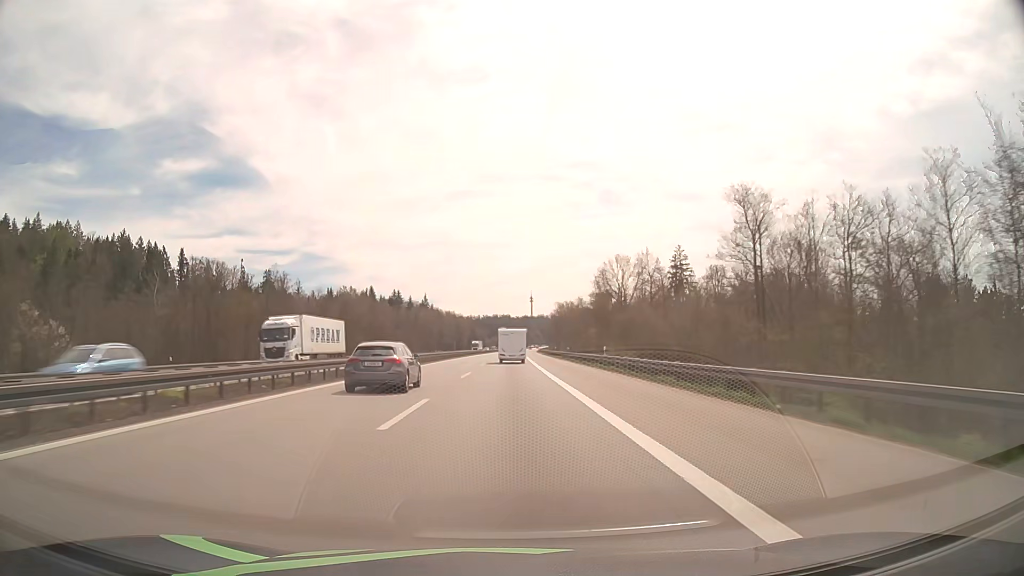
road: motorway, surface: asphalt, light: Day
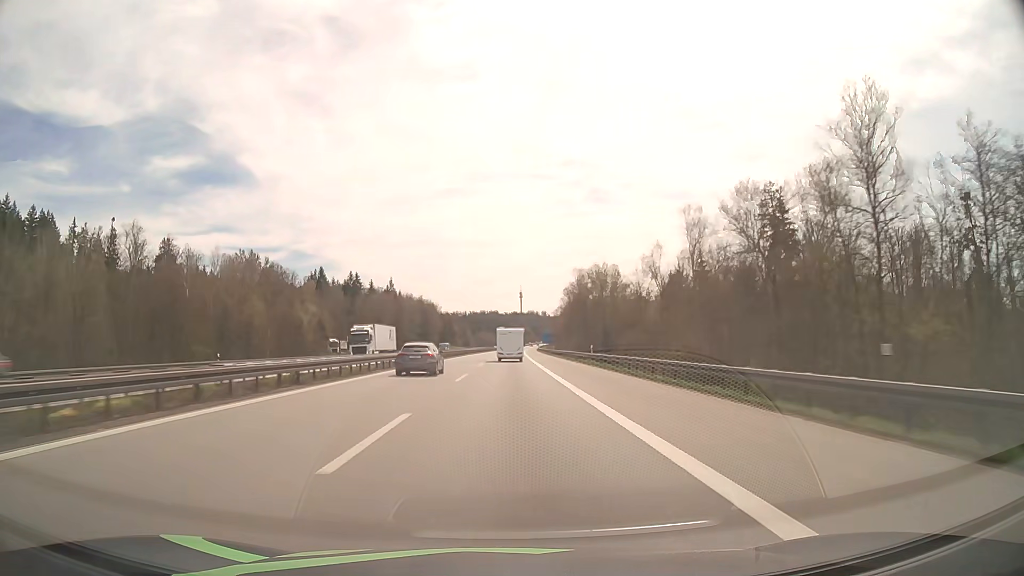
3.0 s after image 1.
(+0.7, +93.7) m; +1°
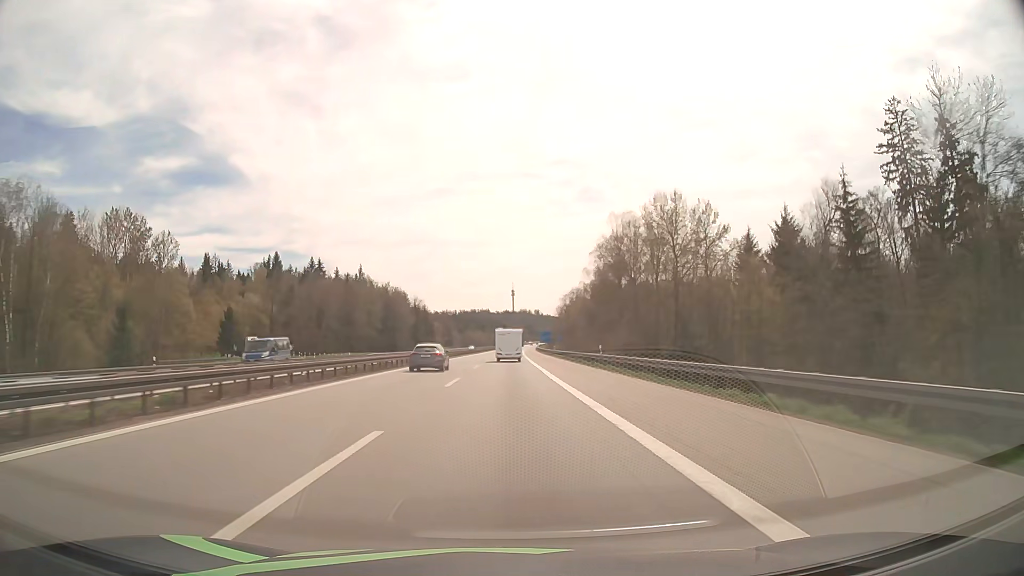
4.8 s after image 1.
(+0.4, +56.4) m; +1°
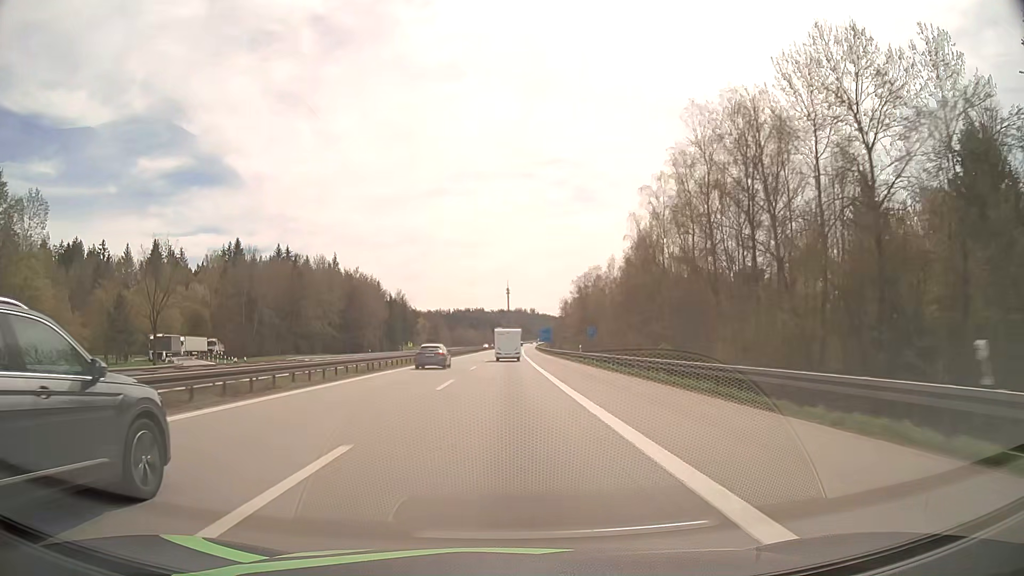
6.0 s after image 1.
(+0.2, +37.6) m; 0°
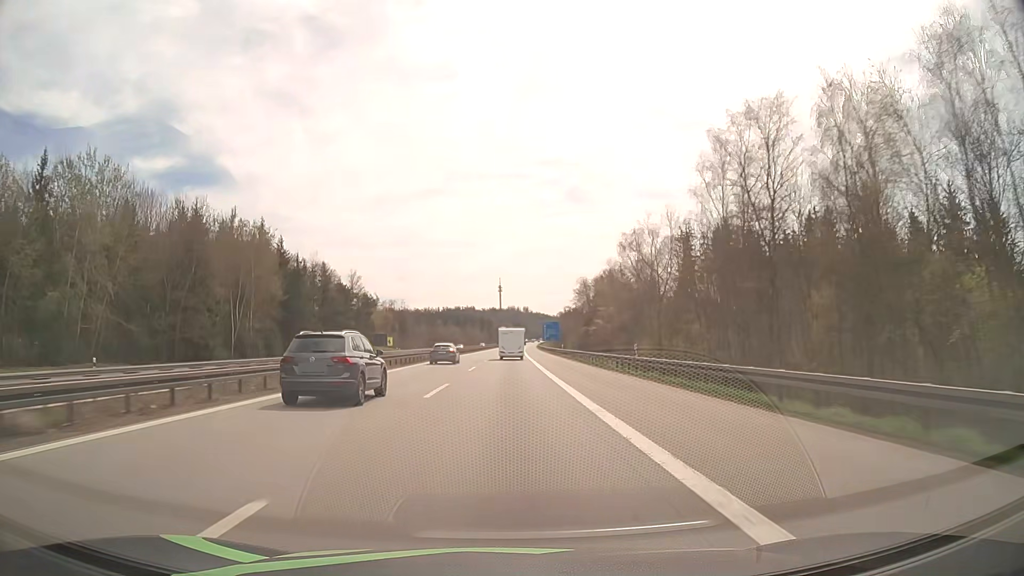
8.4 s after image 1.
(+0.4, +75.2) m; +1°
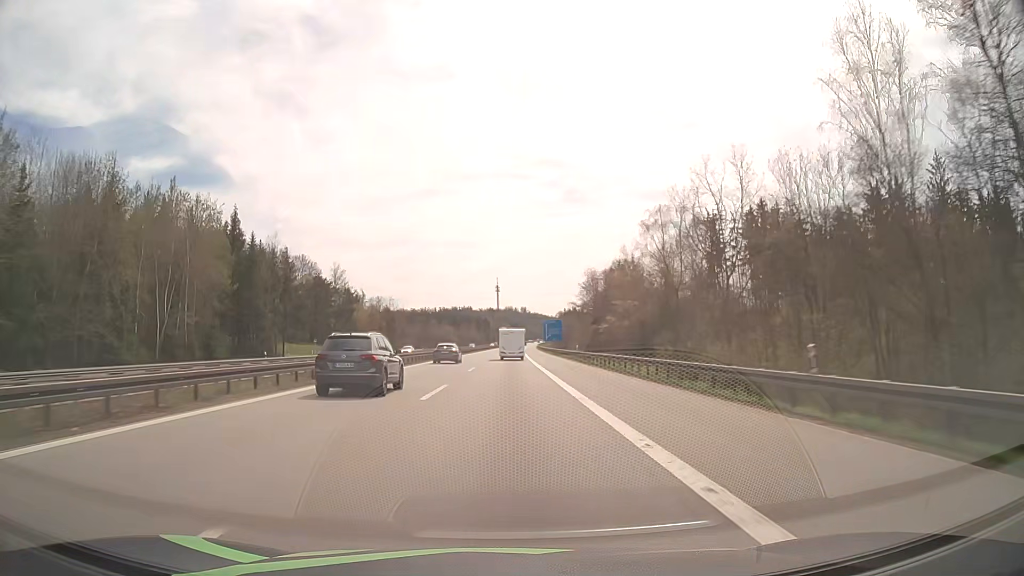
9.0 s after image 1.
(0.0, +18.8) m; 0°
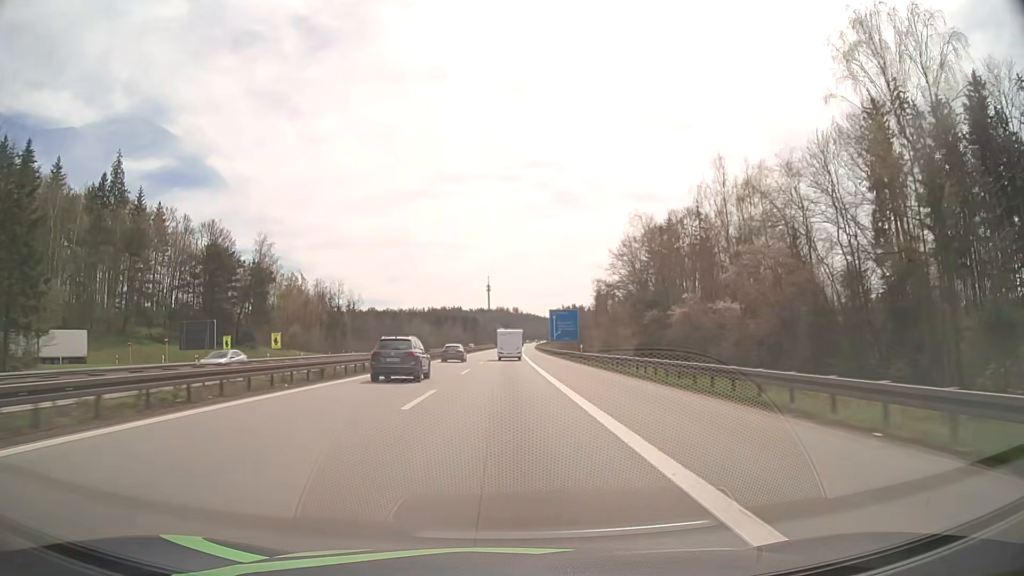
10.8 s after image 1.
(+0.4, +56.2) m; +1°
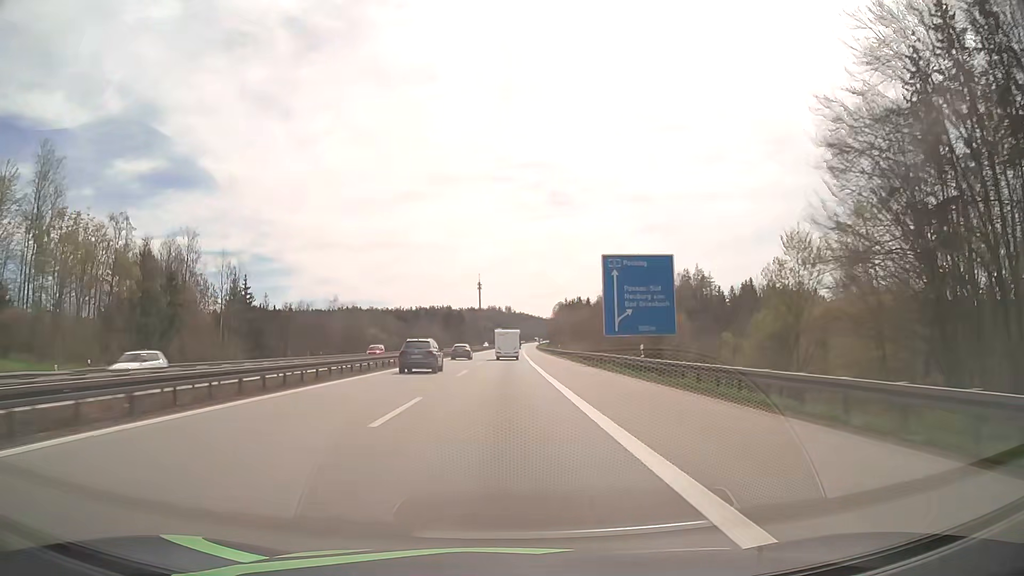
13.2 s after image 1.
(+0.5, +74.8) m; +1°
(0, +10) (0, +20) (0, +30) (0, +40) (0, +50) (0, +60) (0, +70) (0, +80) (0, +90) (+1, +100) m
